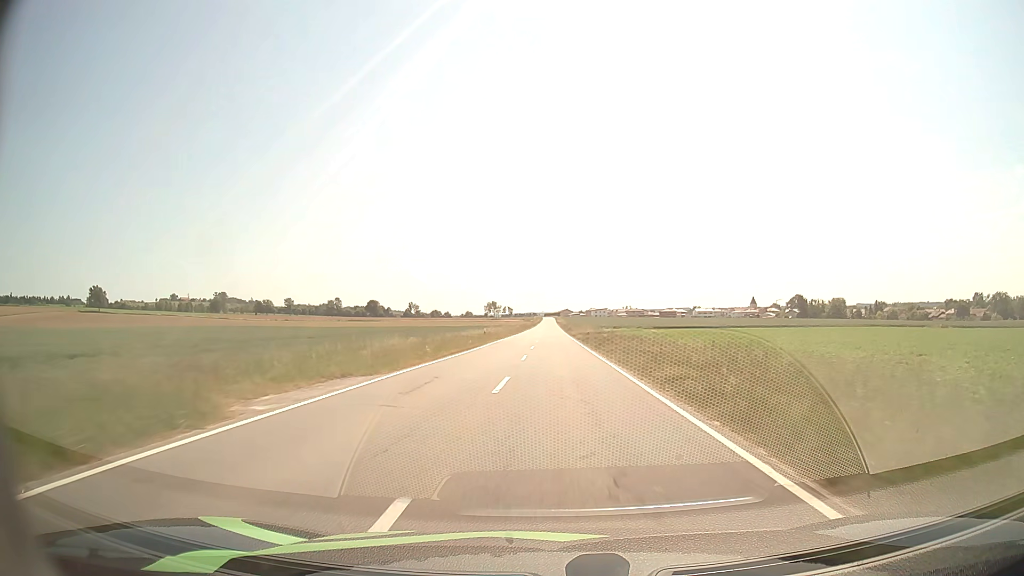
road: tertiary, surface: asphalt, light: Day
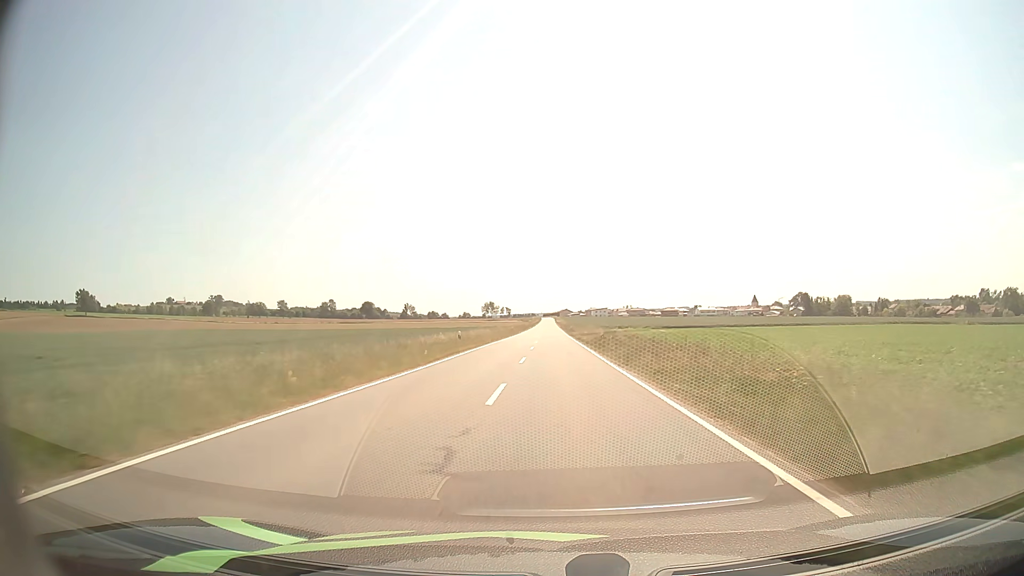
(0.0, +14.1) m; 0°
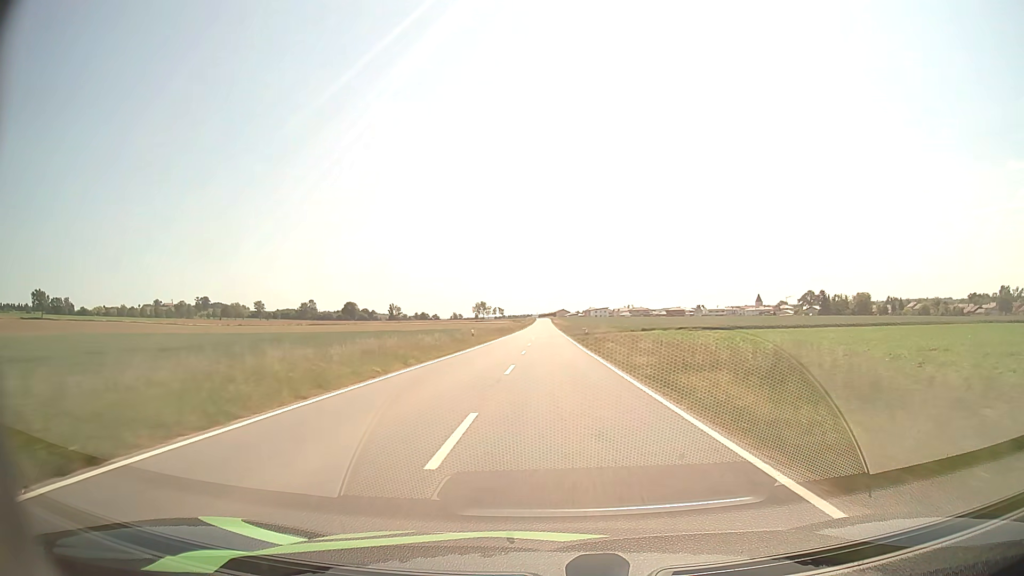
(+0.2, +43.0) m; 0°
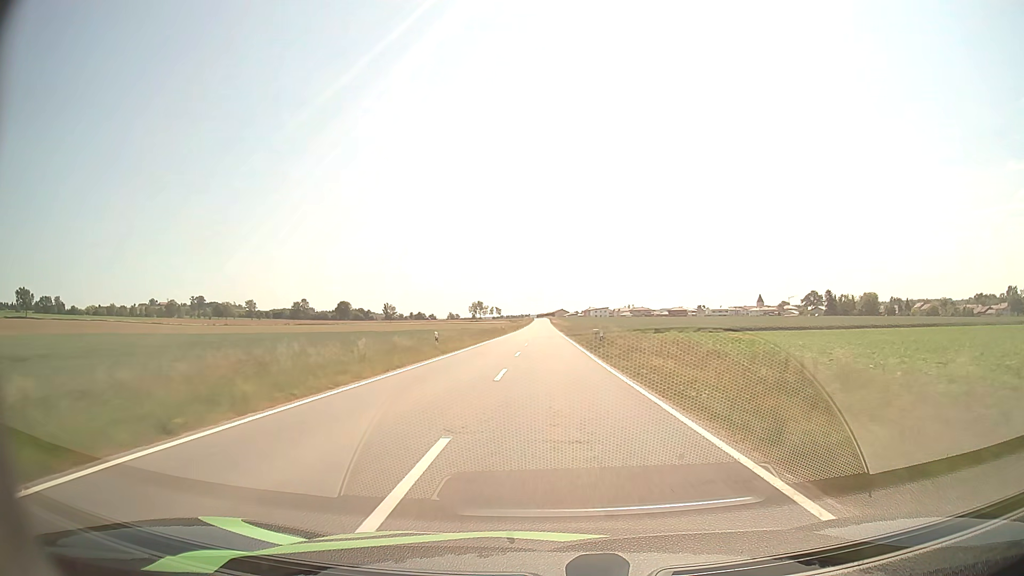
(0.0, +14.5) m; 0°
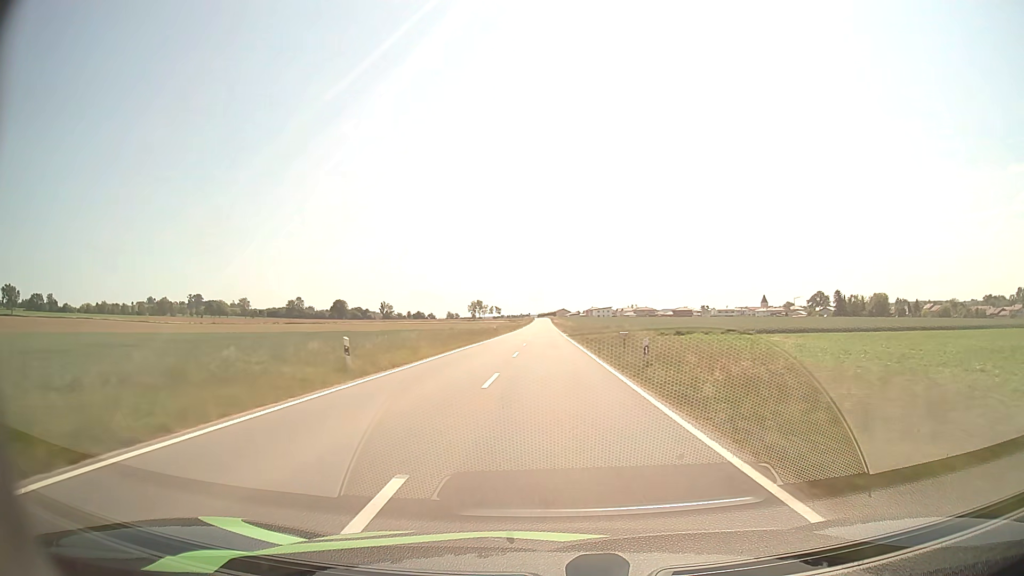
(0.0, +14.6) m; 0°
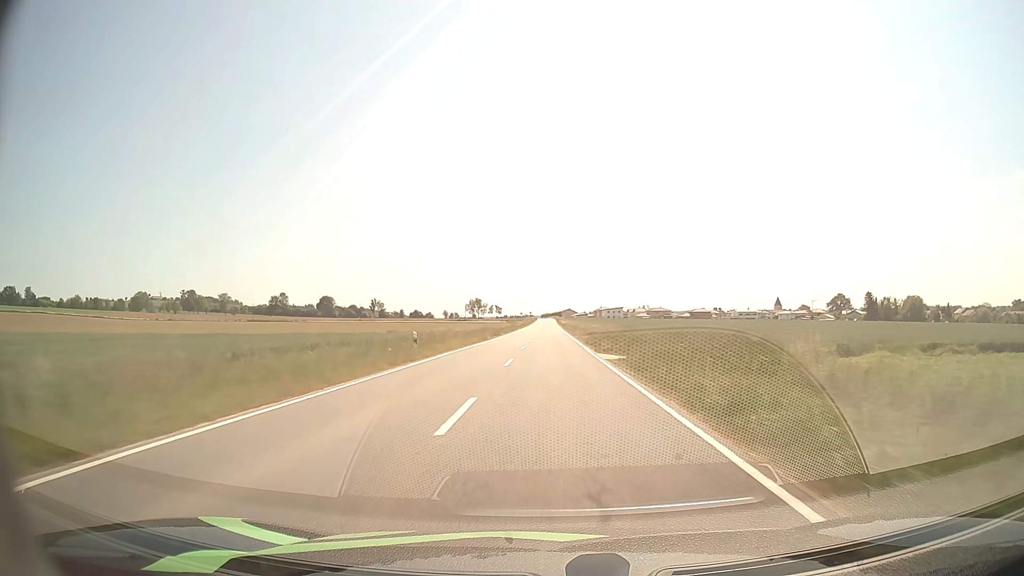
(-0.2, +43.5) m; 0°
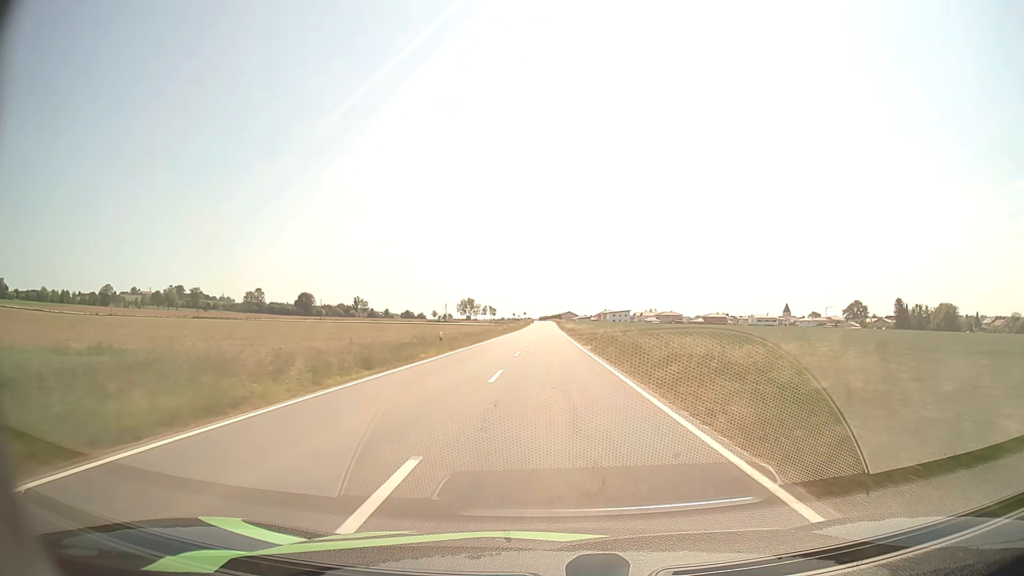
(0.0, +42.8) m; 0°
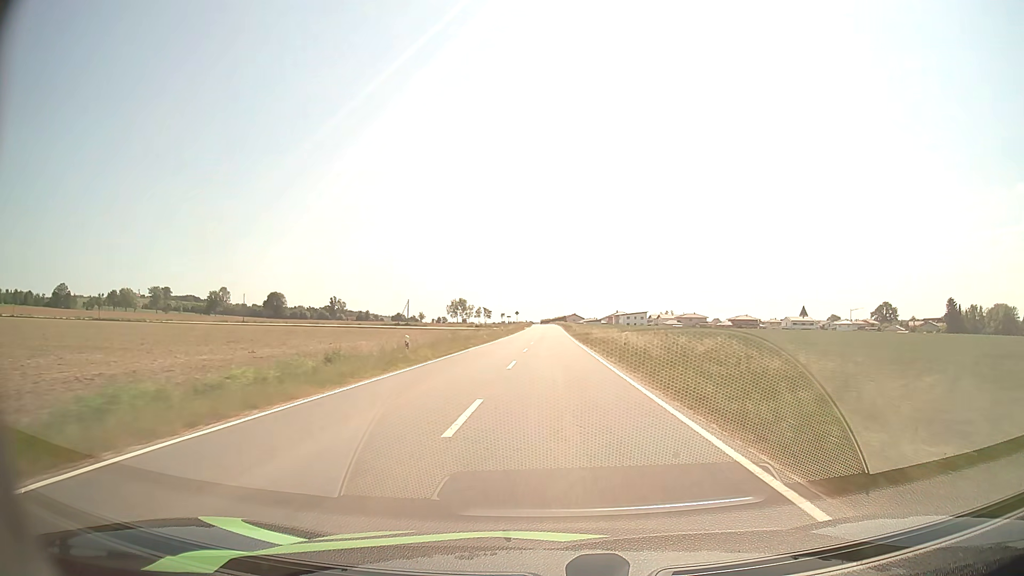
(-0.1, +56.8) m; 0°
(0, +10) (0, +20) (0, +30) (0, +40) (0, +50) (0, +60) (0, +70) (0, +80) (0, +90) (0, +100) m
